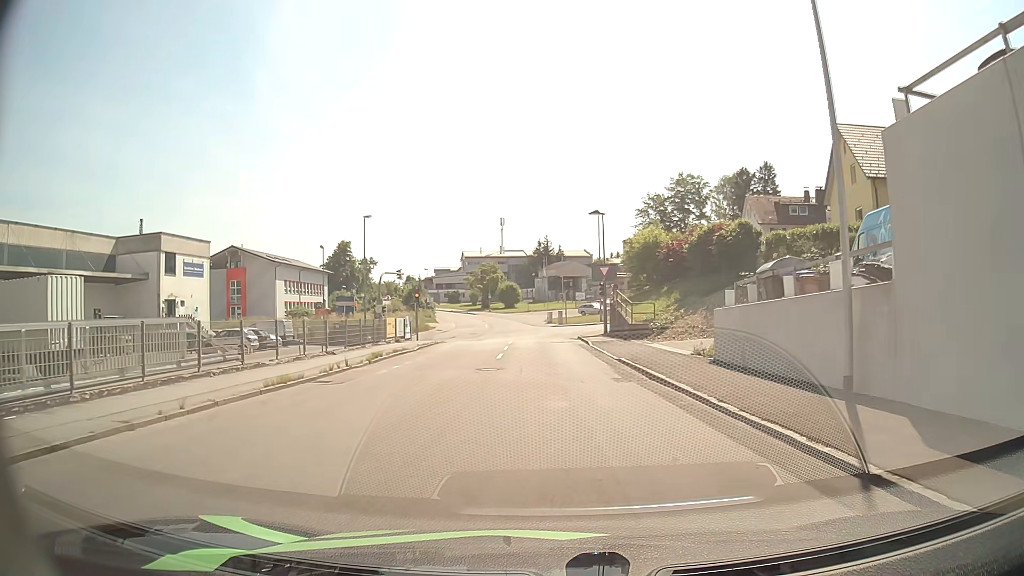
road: residential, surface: asphalt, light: Day
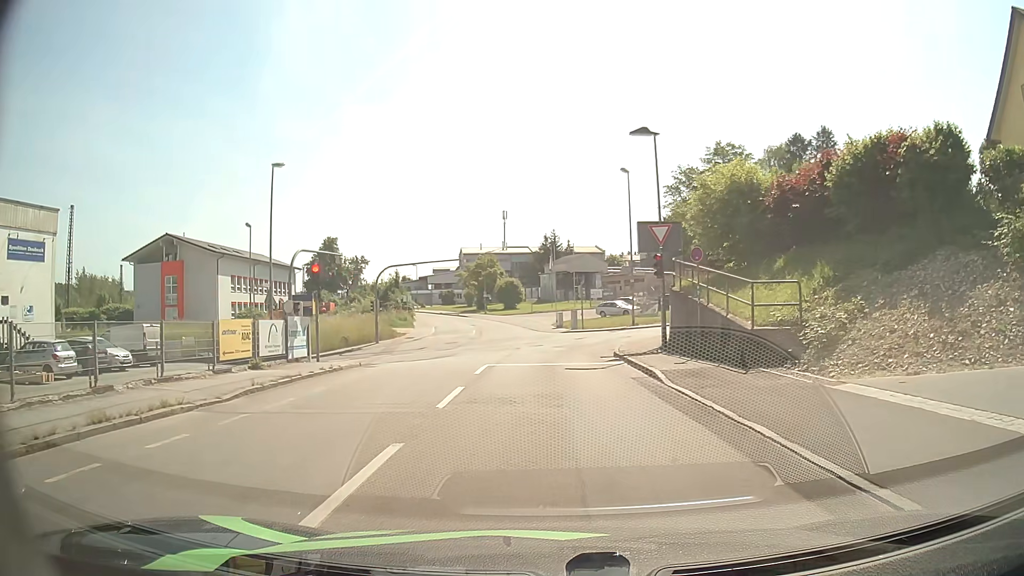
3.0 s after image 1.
(0.0, +19.1) m; 0°
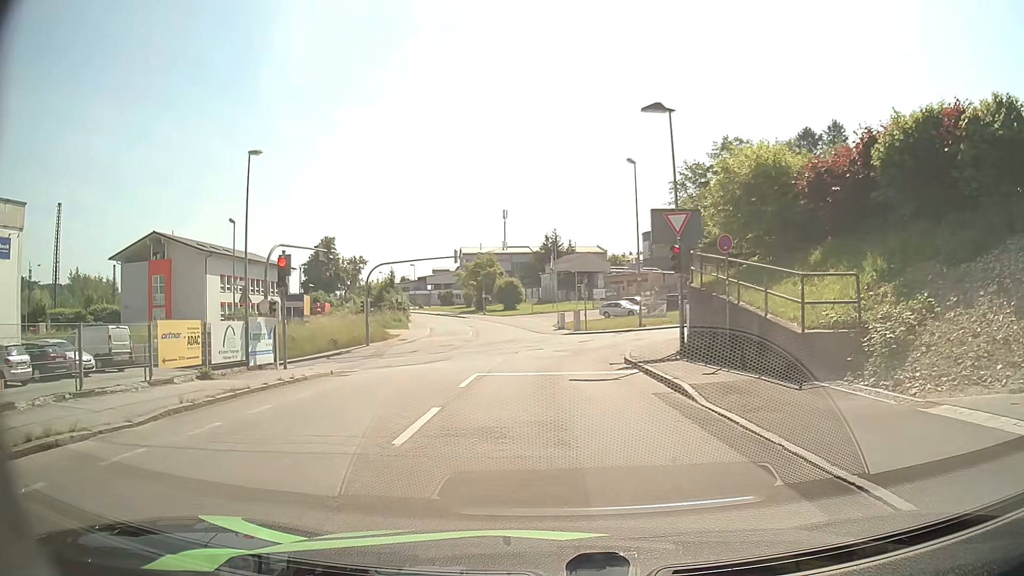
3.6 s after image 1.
(0.0, +2.9) m; 0°
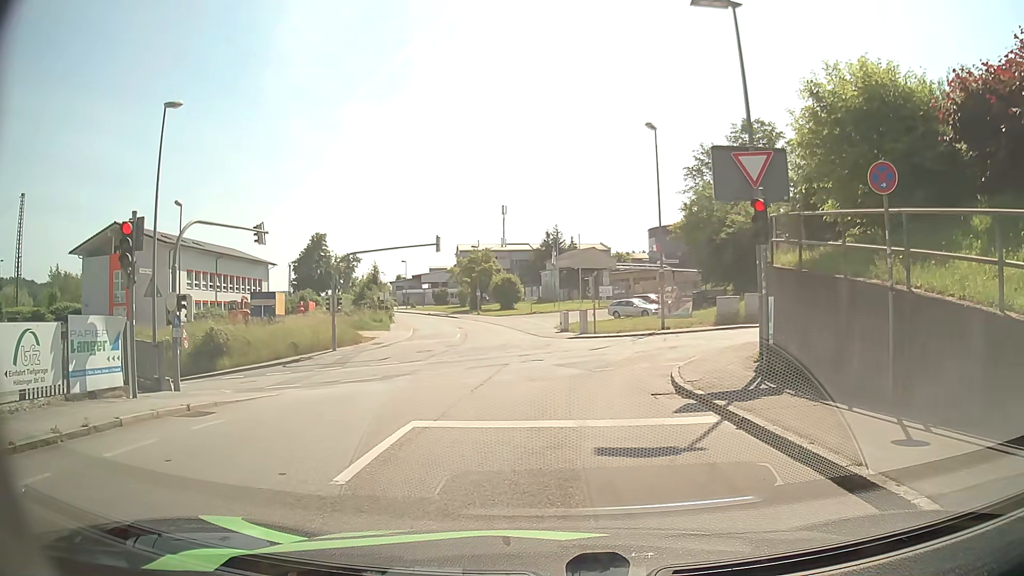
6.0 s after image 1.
(0.0, +7.6) m; -1°
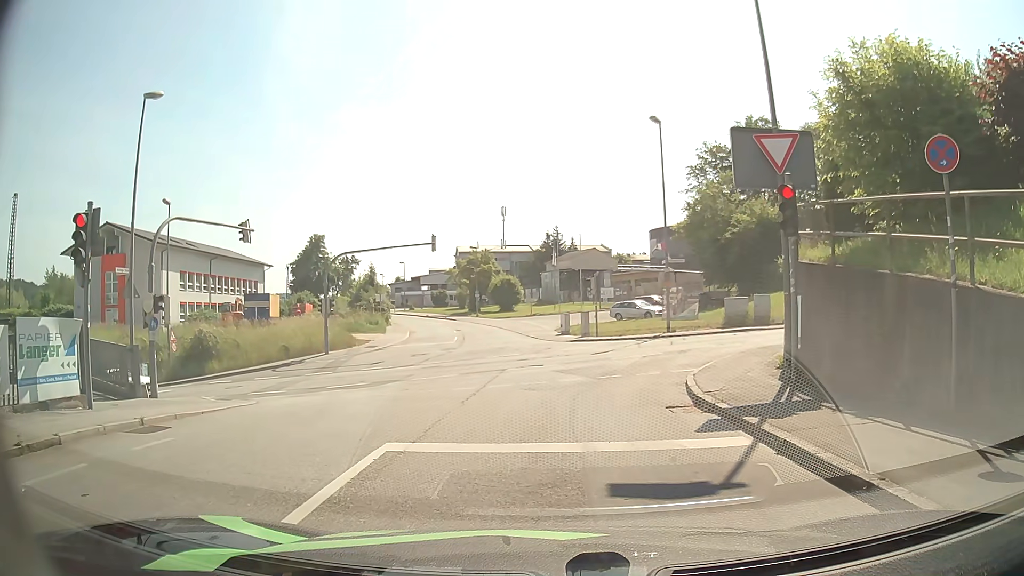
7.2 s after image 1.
(0.0, +1.4) m; +1°
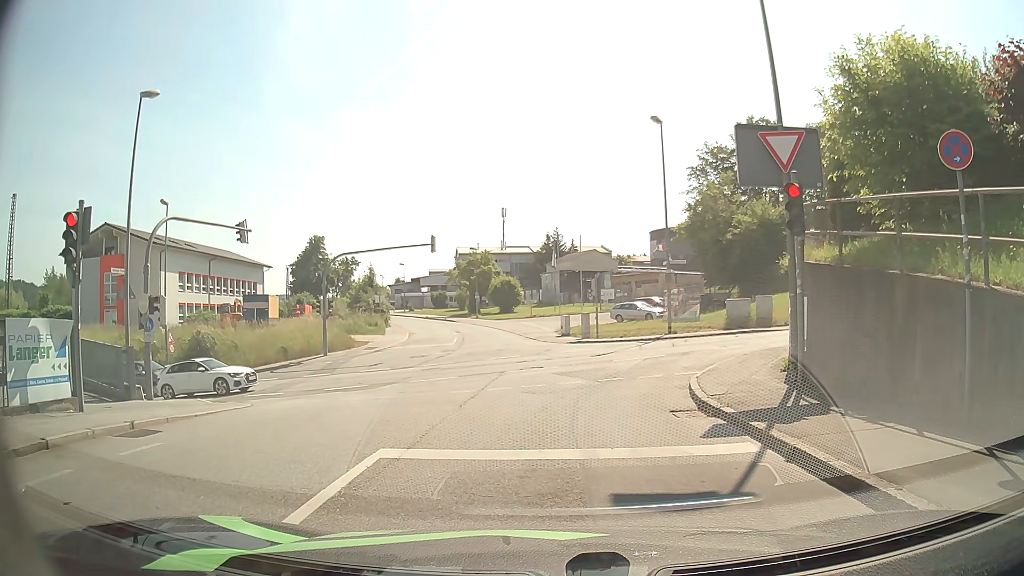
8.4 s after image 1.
(0.0, +0.3) m; 0°
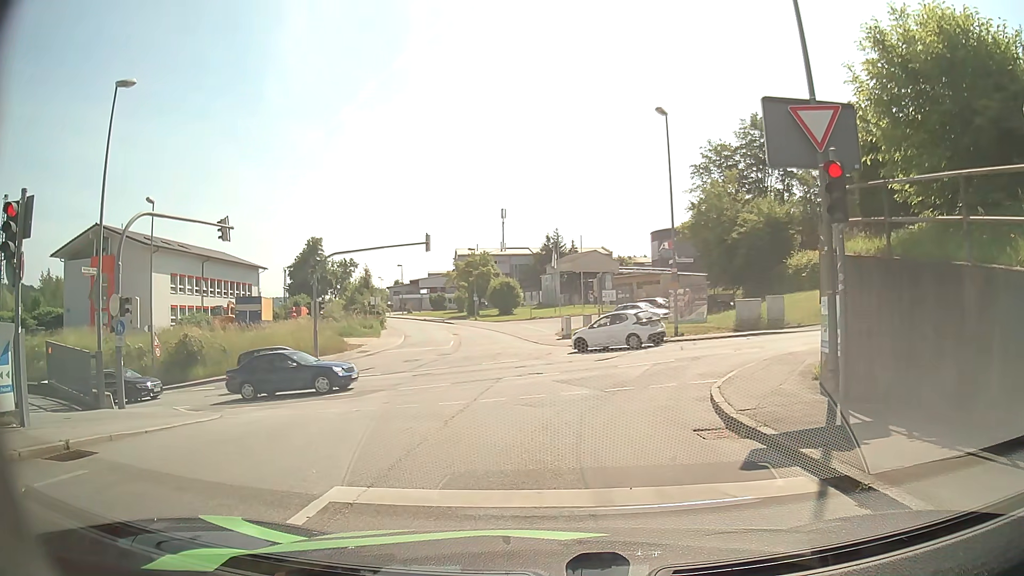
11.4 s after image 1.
(0.0, +1.7) m; 0°
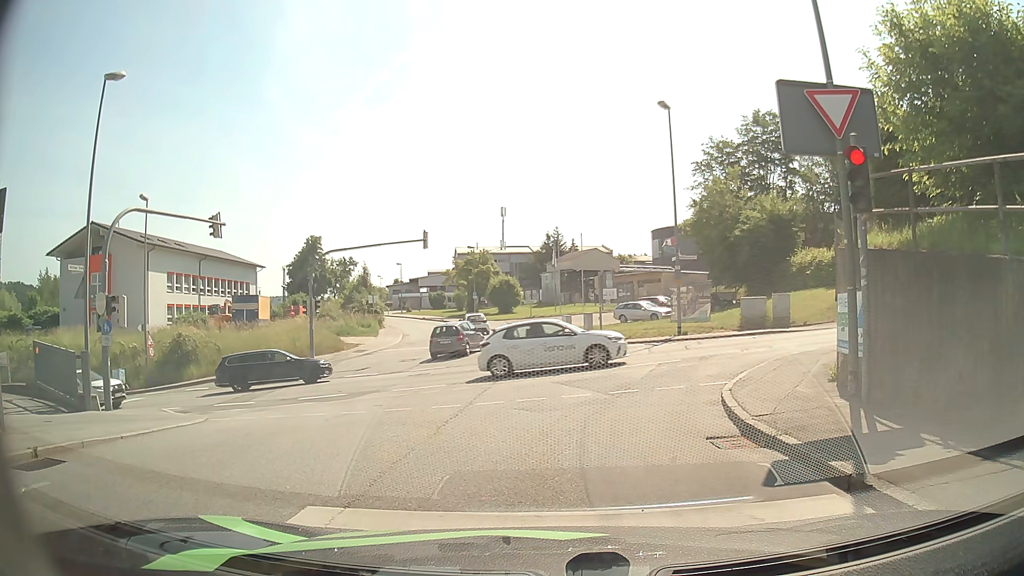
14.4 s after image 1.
(0.0, +0.7) m; 0°
